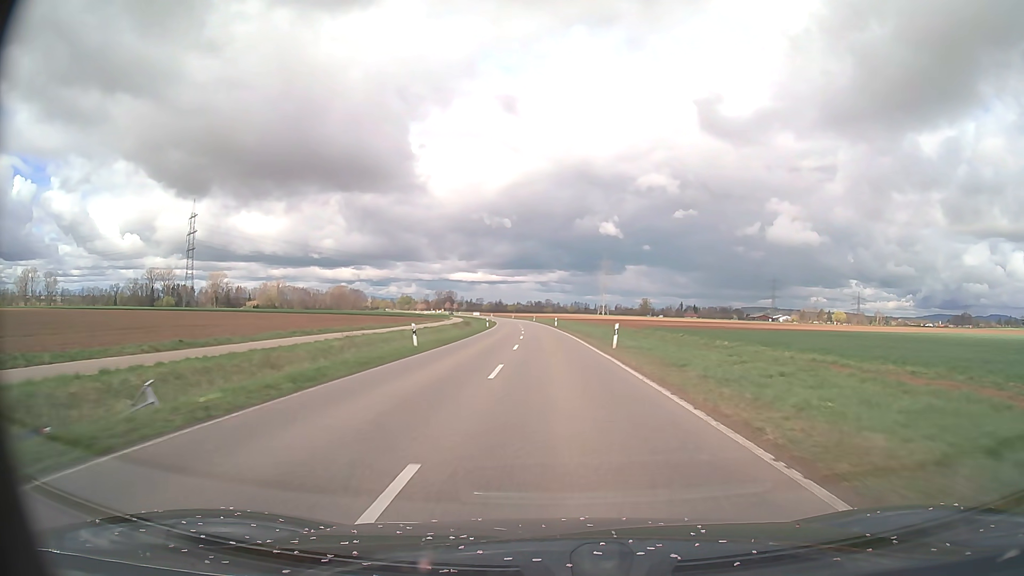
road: tertiary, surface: asphalt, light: Day
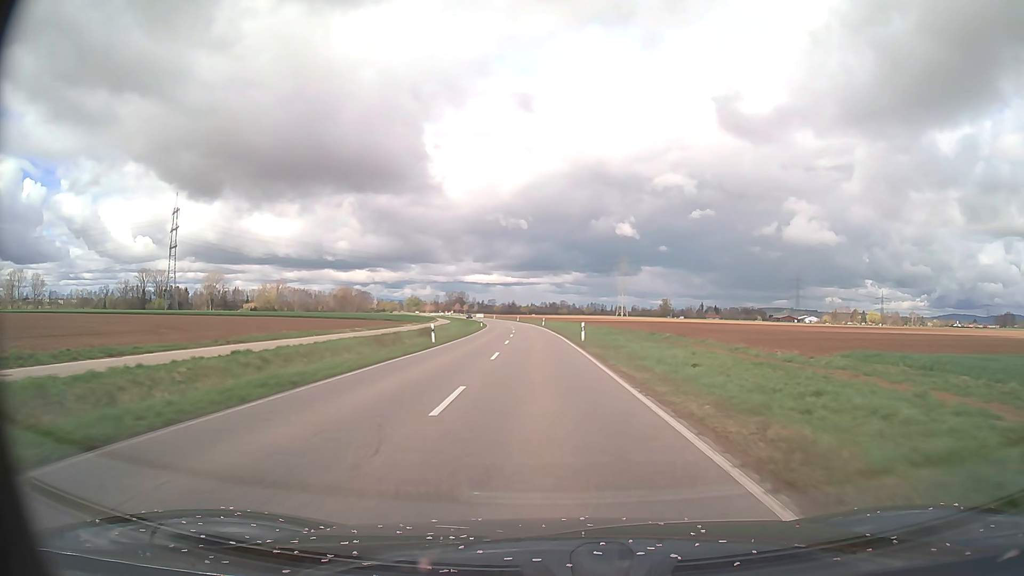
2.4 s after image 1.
(-0.5, +41.8) m; -1°
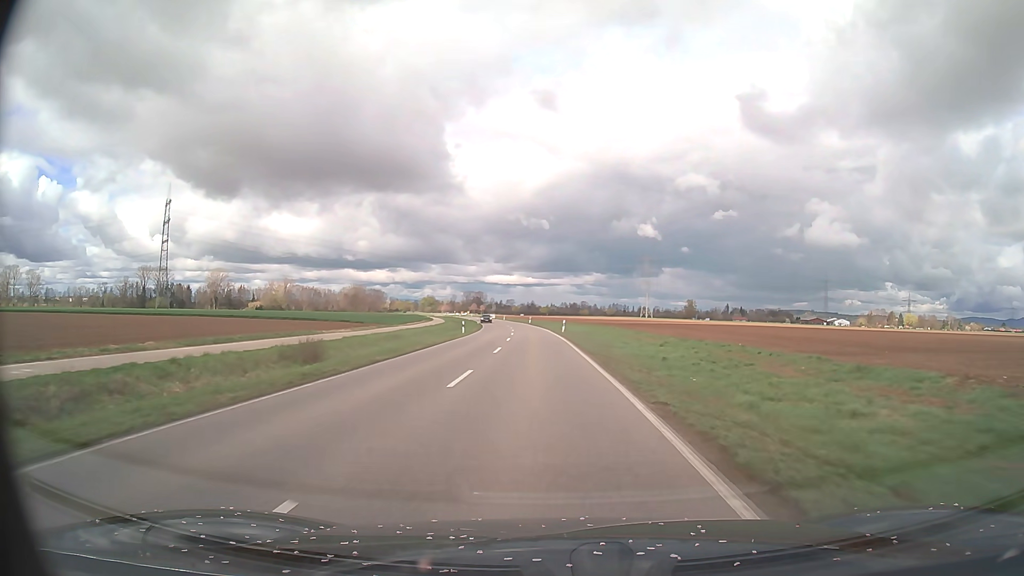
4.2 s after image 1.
(-0.5, +32.9) m; -2°
(0, +10) (0, +20) (-1, +30) (-1, +40) (-1, +50) (-2, +60) (-3, +70) (-3, +80) (-4, +90) (-6, +100) m
